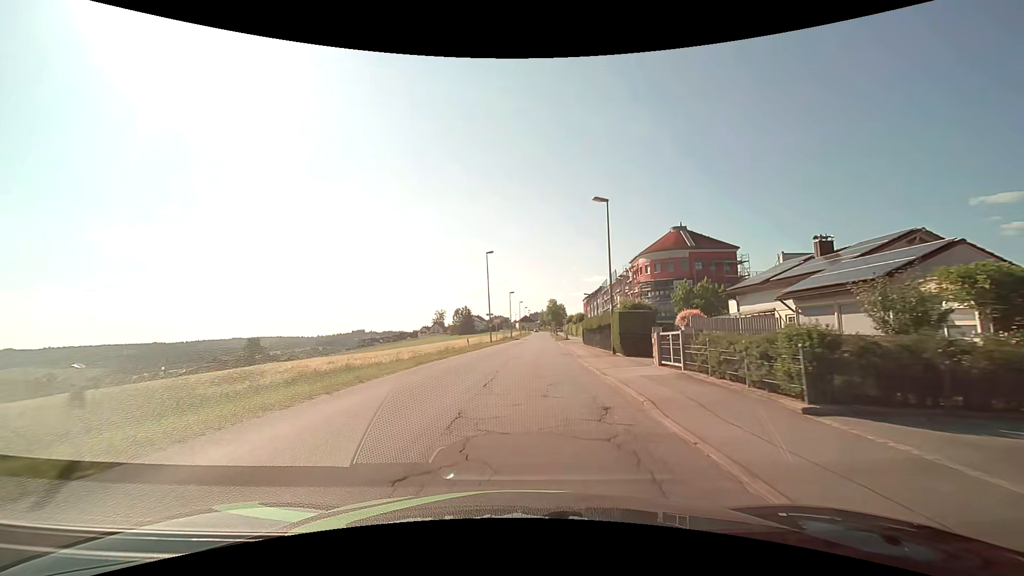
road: unclassified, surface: asphalt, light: Day
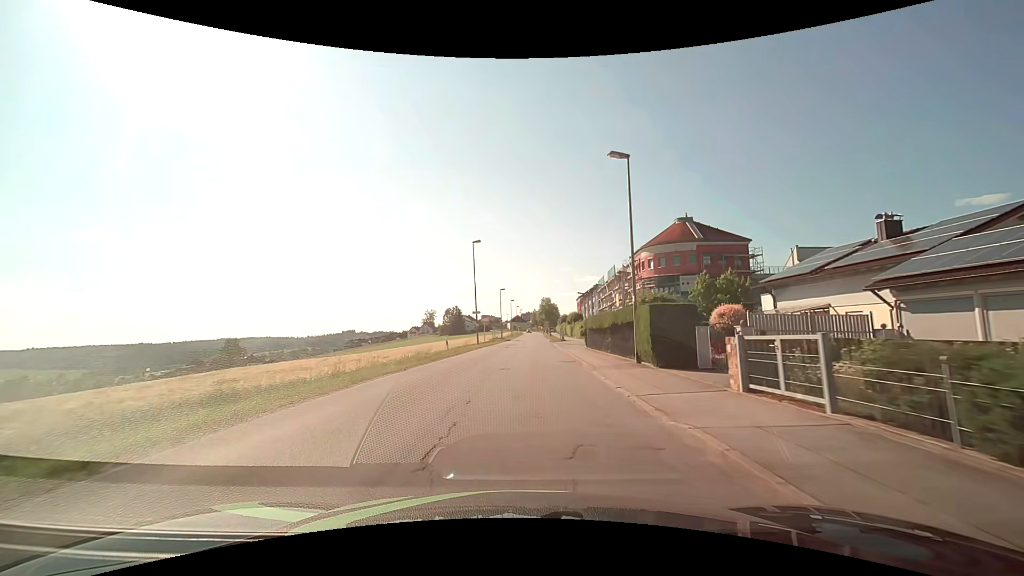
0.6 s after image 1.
(+0.1, +6.8) m; +1°
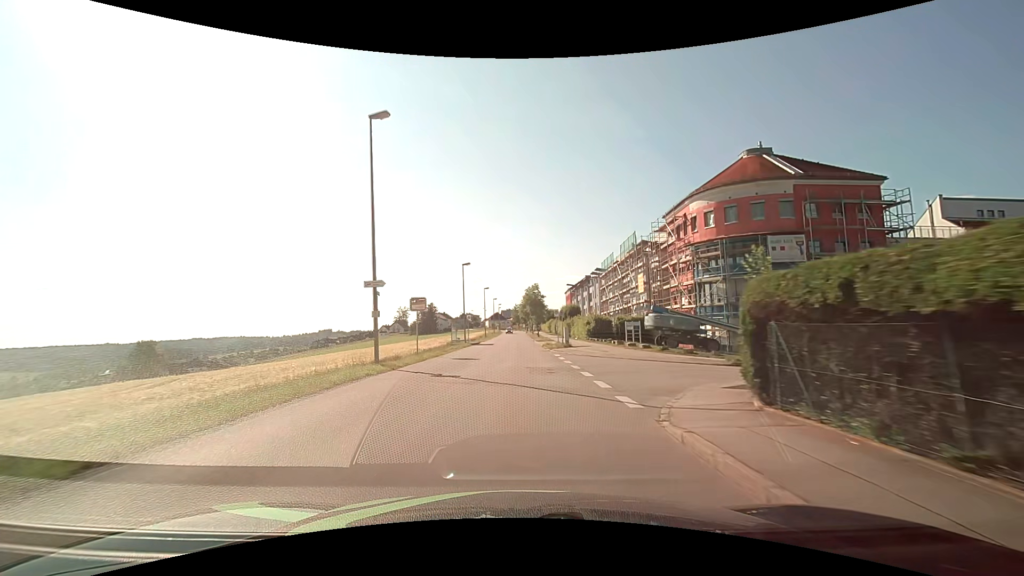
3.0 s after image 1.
(+0.8, +28.0) m; +2°
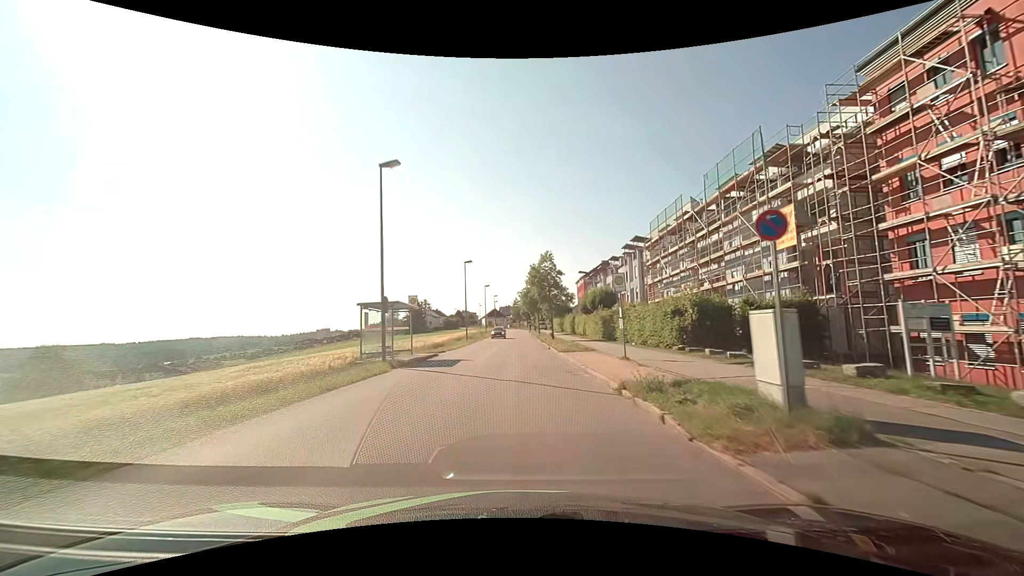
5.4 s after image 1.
(+0.1, +29.5) m; 0°
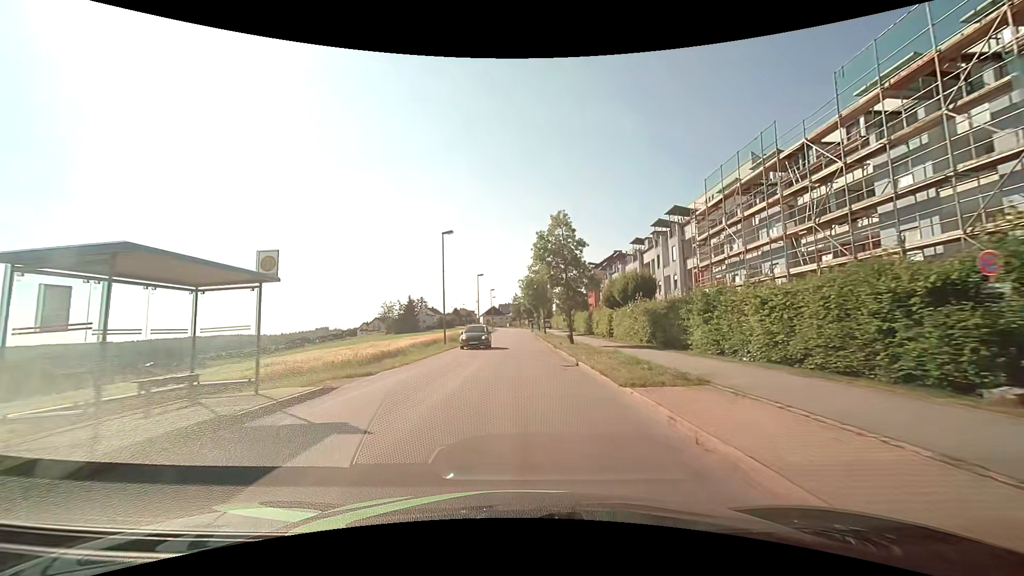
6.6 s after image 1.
(0.0, +14.9) m; 0°
